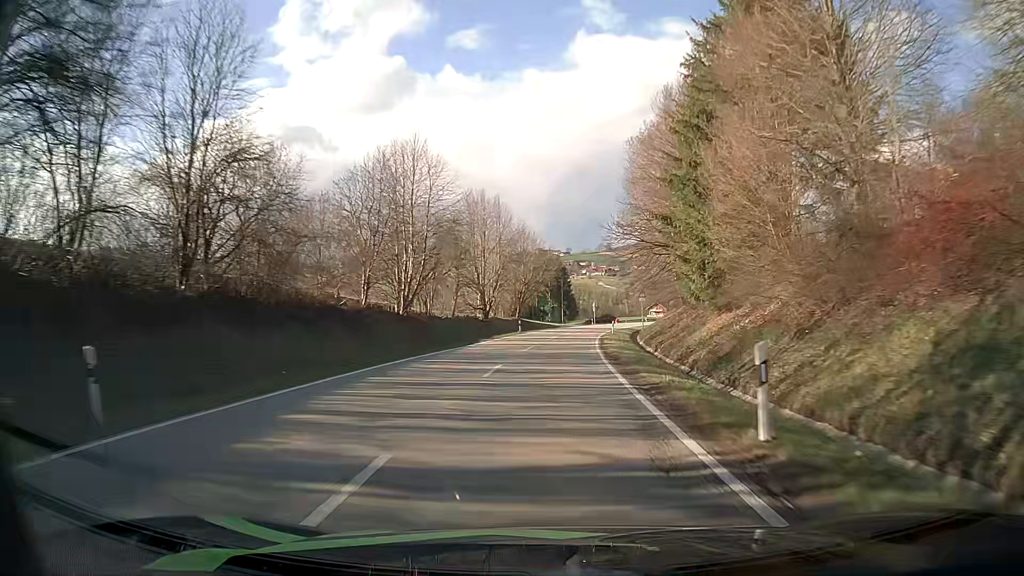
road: secondary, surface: asphalt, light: Day
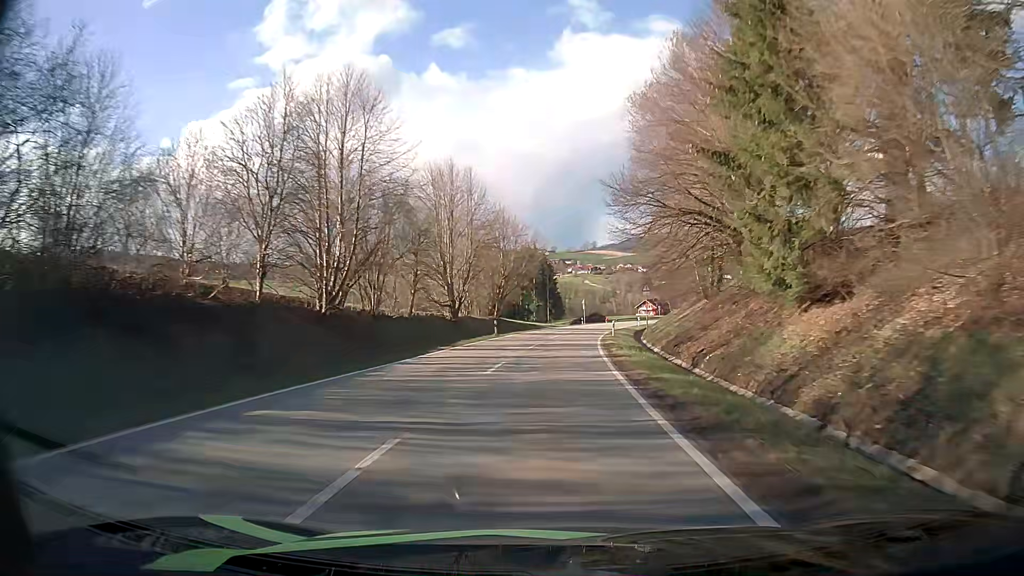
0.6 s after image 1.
(+0.2, +12.1) m; +1°
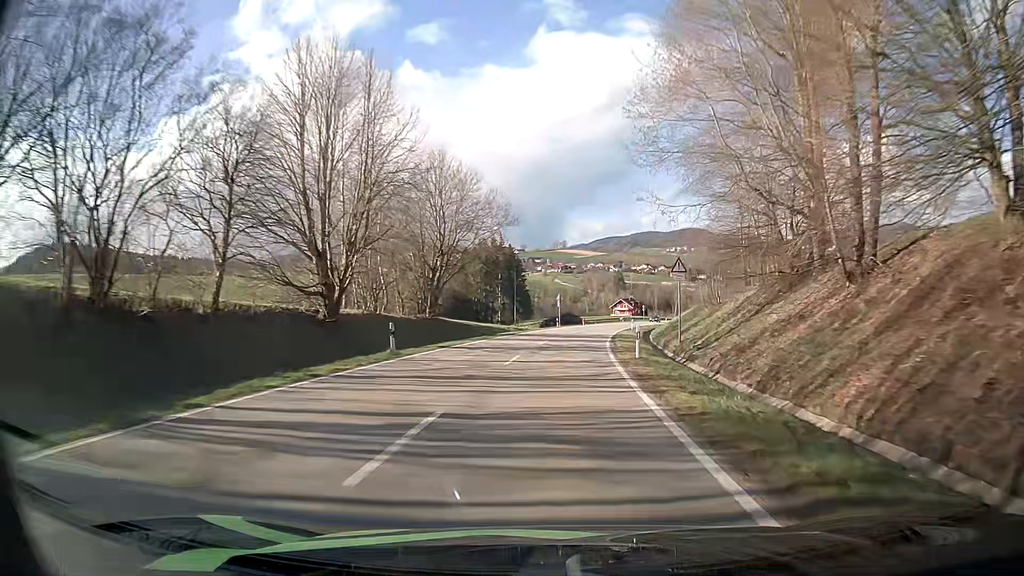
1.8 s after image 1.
(+0.5, +23.8) m; +2°
(0, +10) (+1, +20) (+1, +30) (+2, +40) (+3, +50) (+5, +60) (+7, +70) (+9, +79) (+11, +89) (+13, +99) m
